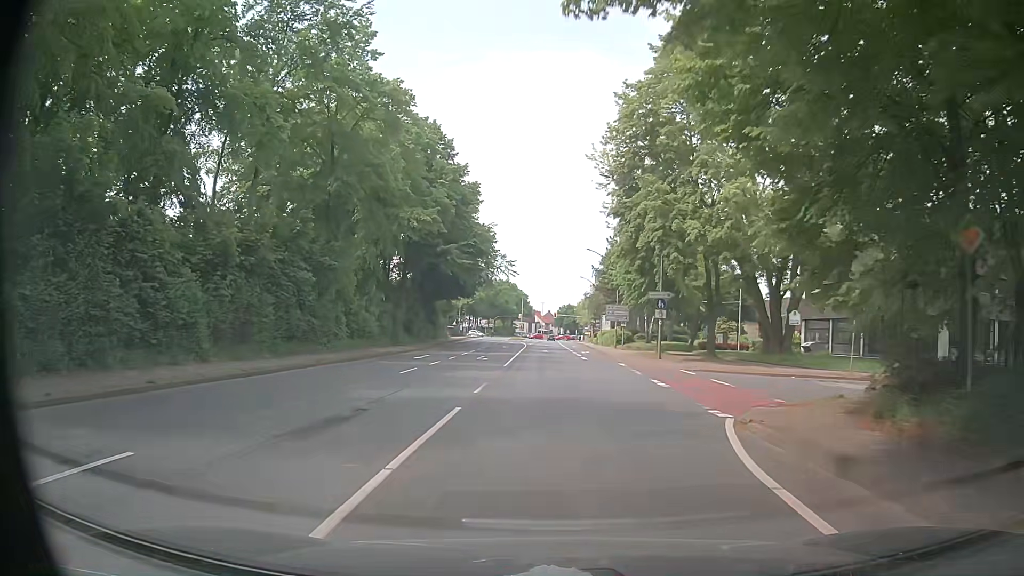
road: primary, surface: asphalt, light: Day
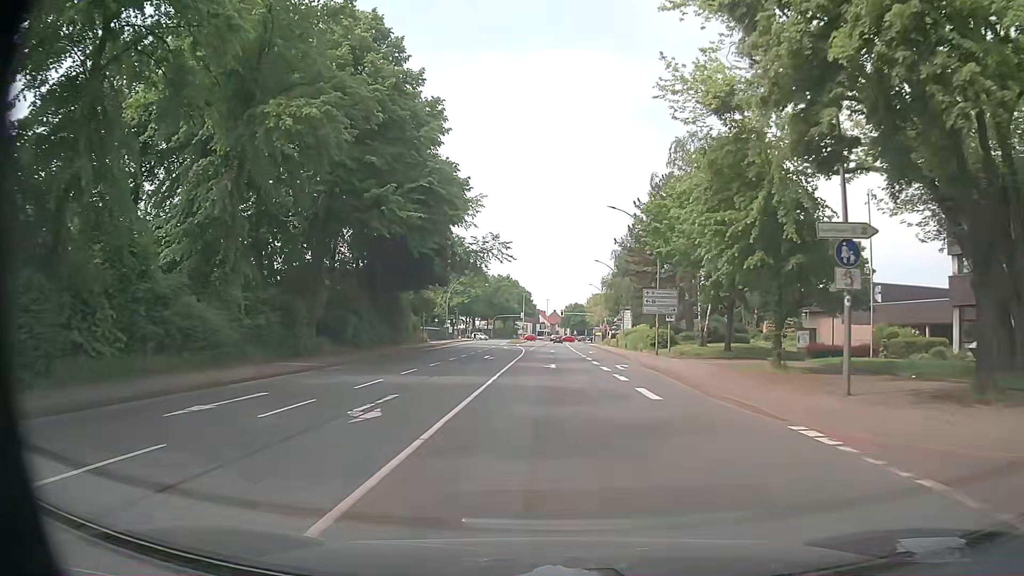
(-0.3, +22.8) m; -2°
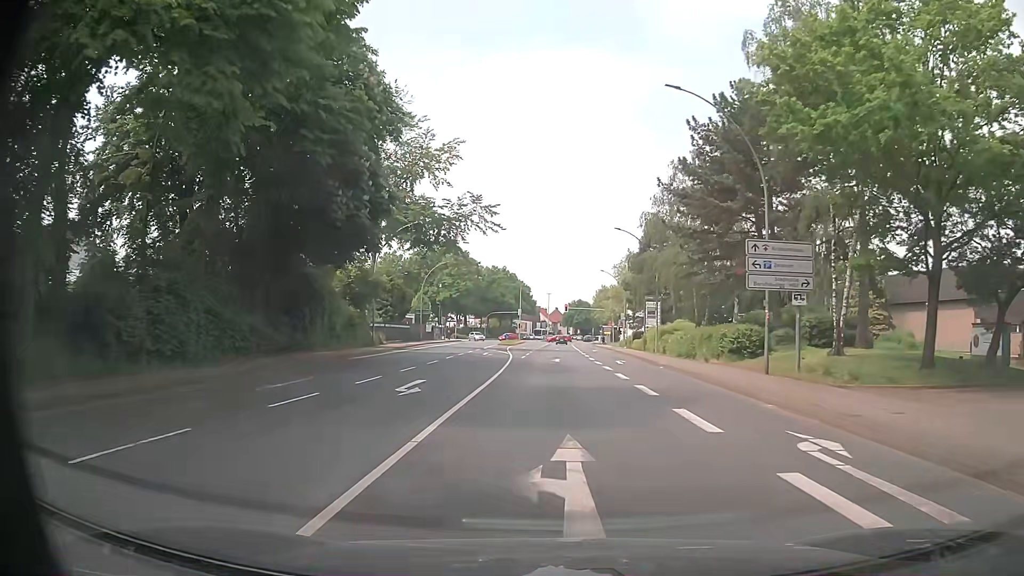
(+0.2, +22.8) m; +1°
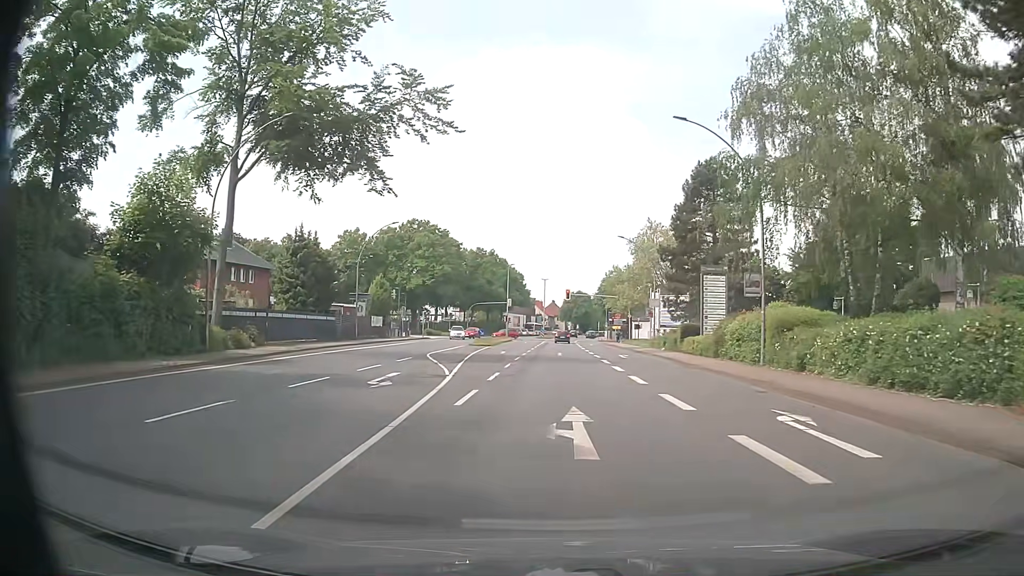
(0.0, +27.2) m; 0°
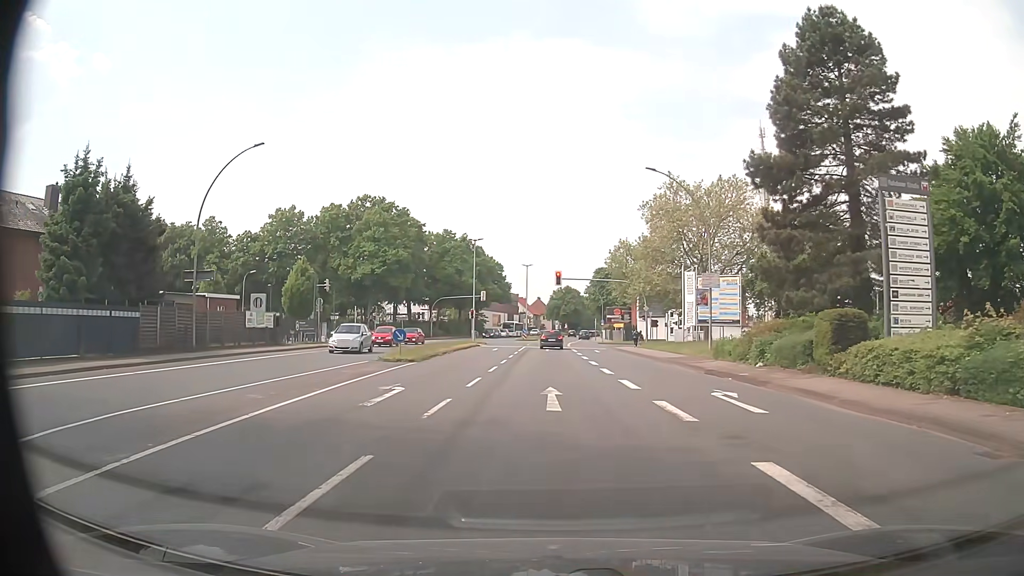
(+0.1, +25.5) m; +2°
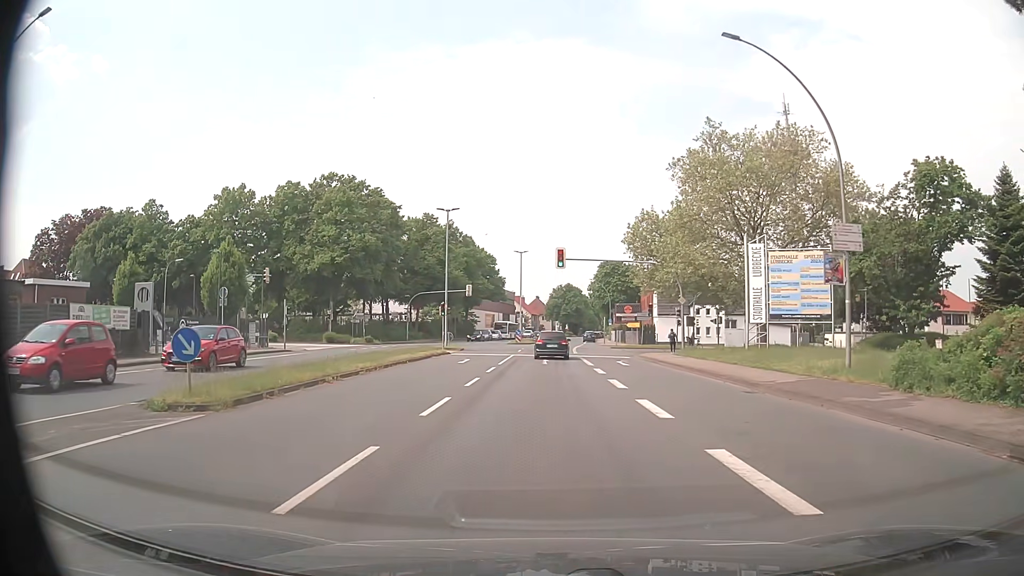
(-0.2, +17.0) m; -1°
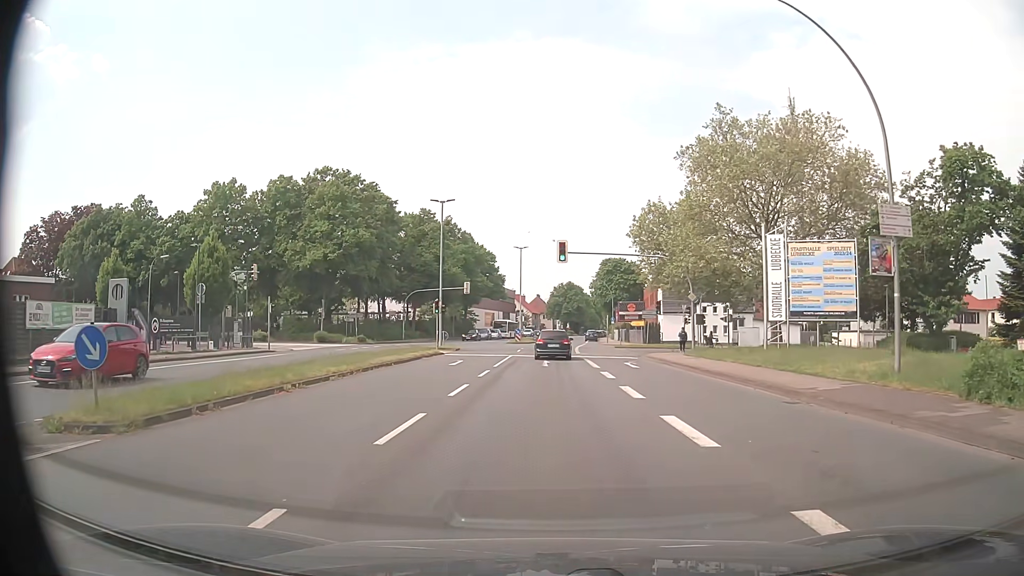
(0.0, +2.9) m; +1°
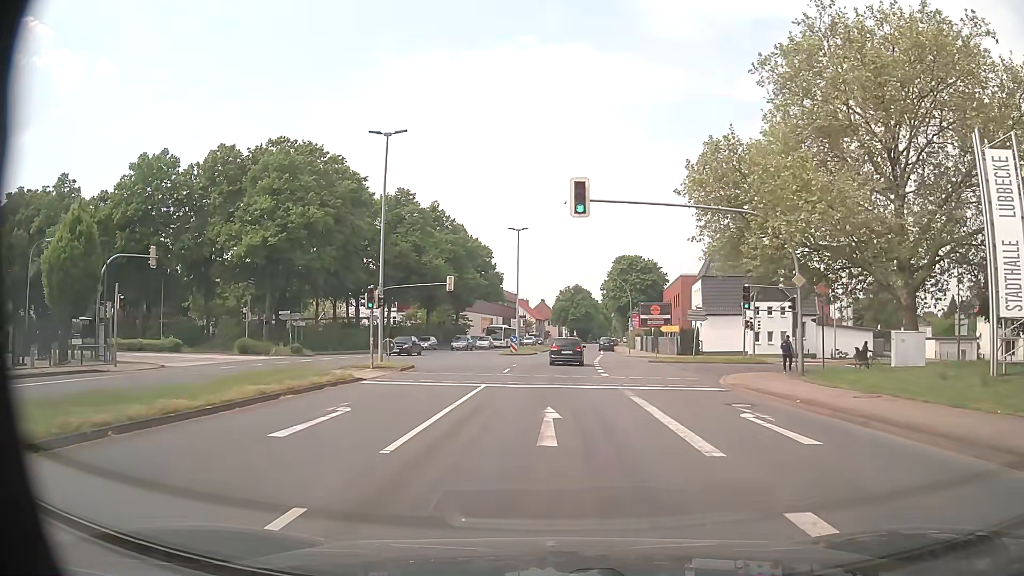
(-0.3, +18.2) m; -2°
(0, +10) (0, +20) (0, +30) (+1, +40) (+1, +50) (+2, +60) (+3, +70) (+4, +80) (+4, +90) (+5, +100) m
